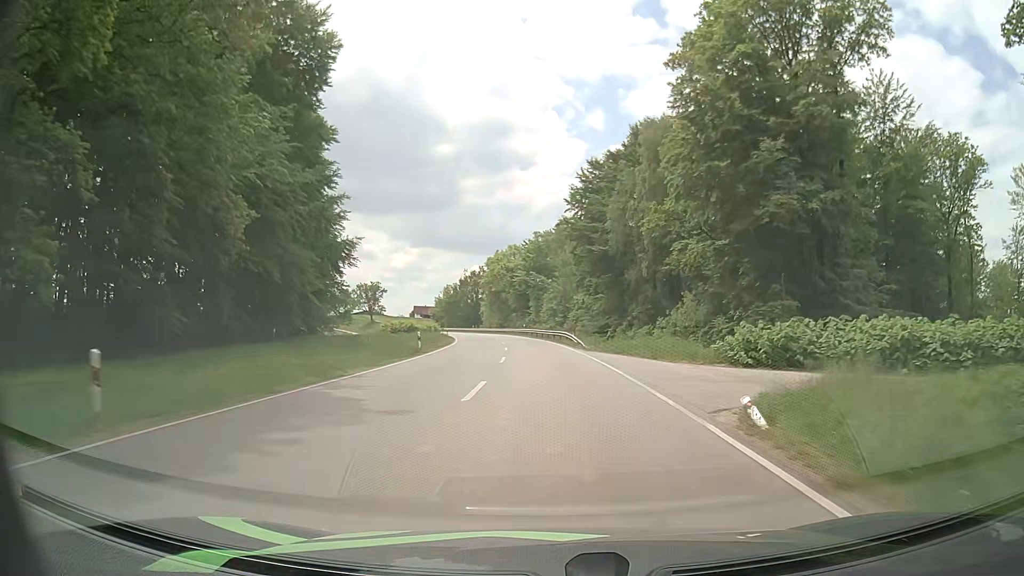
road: secondary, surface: asphalt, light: Day
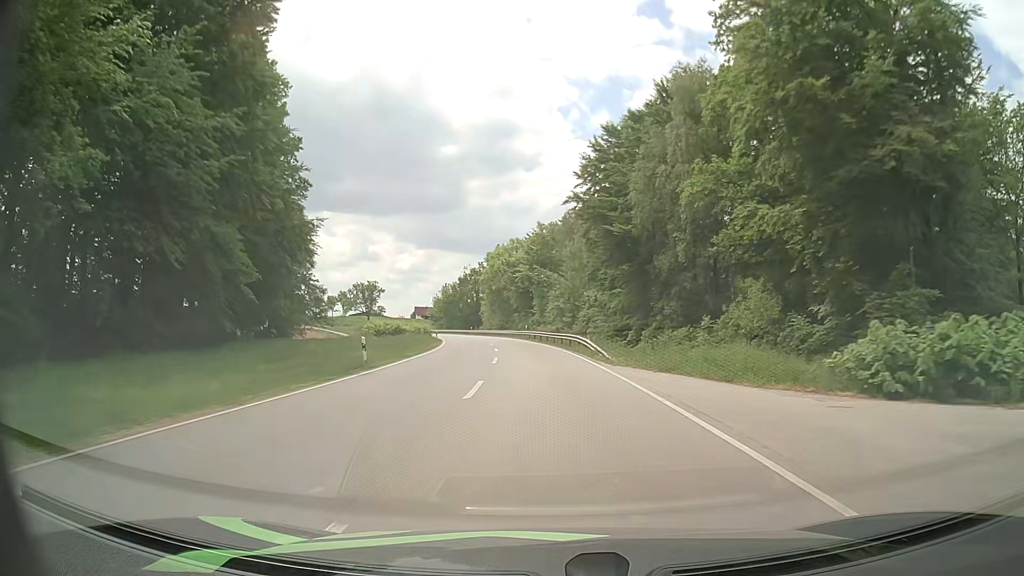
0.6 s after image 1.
(-0.1, +11.4) m; -1°
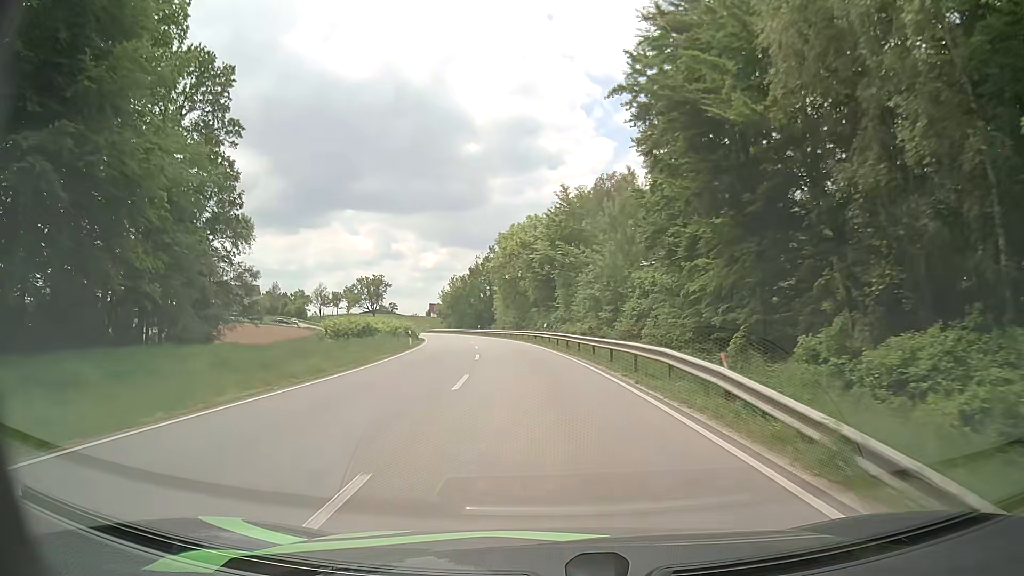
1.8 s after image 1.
(-0.2, +22.6) m; -1°
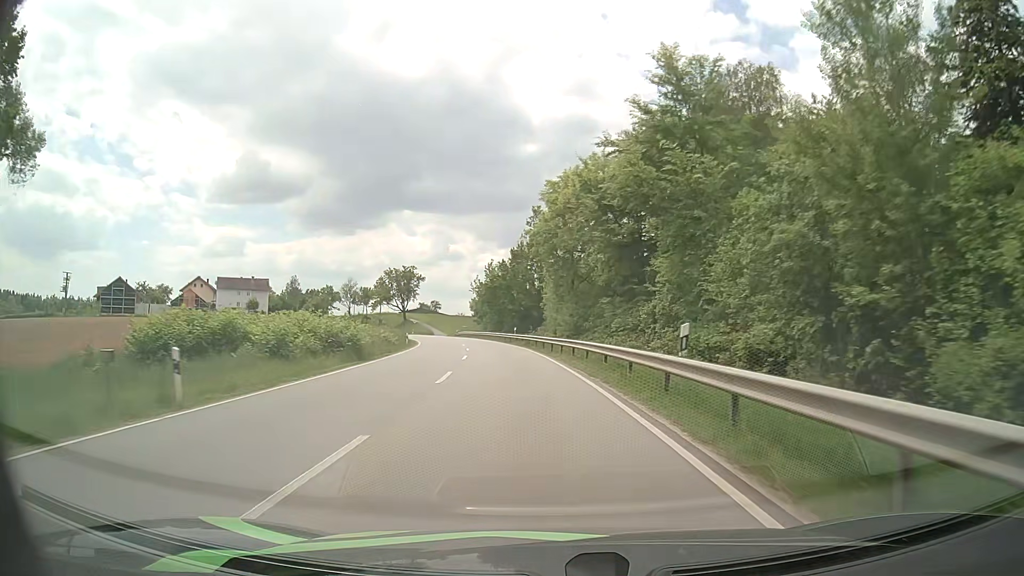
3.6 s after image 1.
(-1.6, +33.8) m; -5°
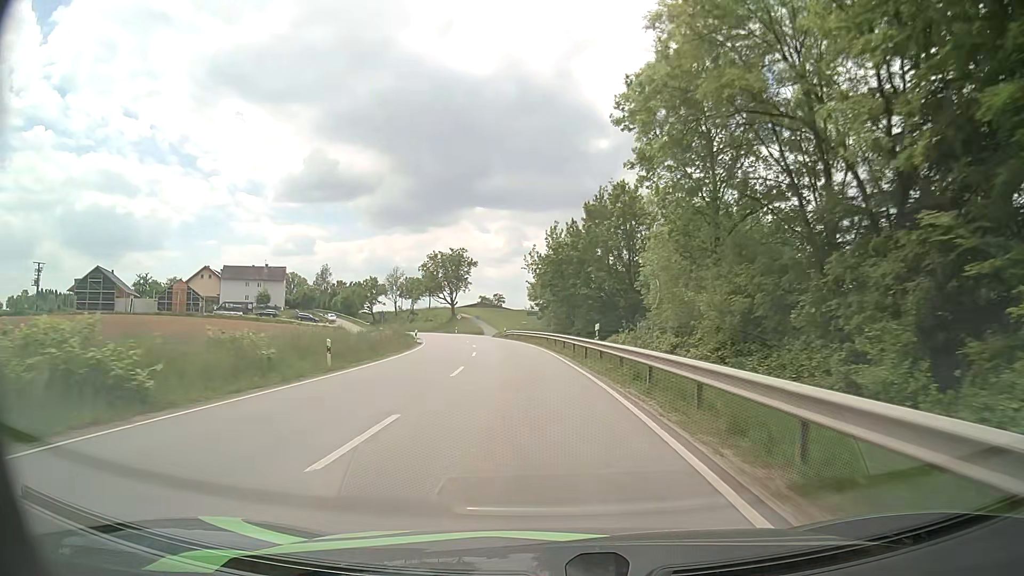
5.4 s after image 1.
(-1.8, +34.3) m; -6°
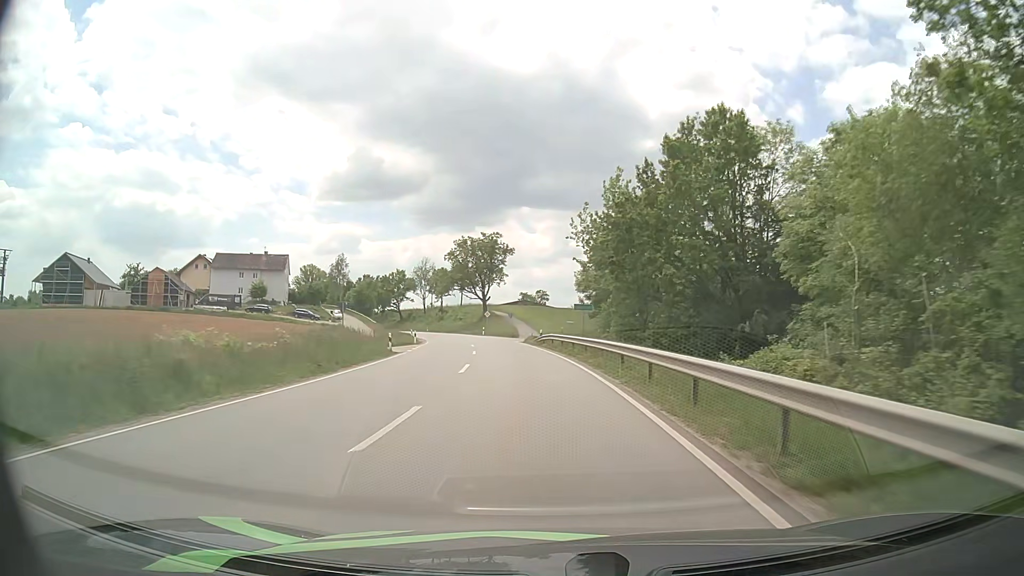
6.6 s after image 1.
(-0.9, +23.2) m; -4°
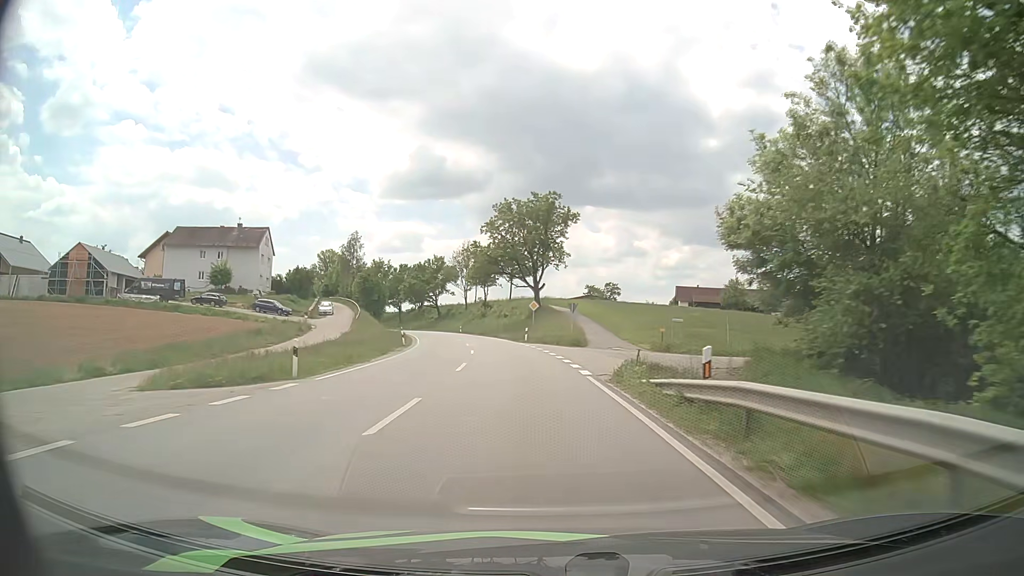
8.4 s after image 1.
(-1.8, +35.1) m; -5°
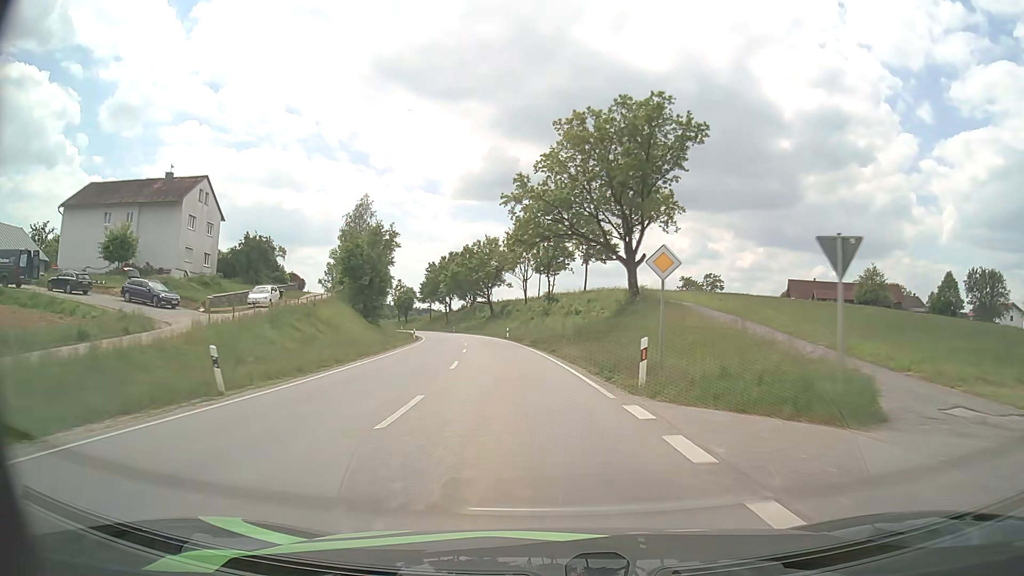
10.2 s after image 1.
(-1.9, +35.5) m; -6°
(0, +10) (-1, +20) (-1, +30) (-3, +40) (-4, +50) (-5, +60) (-7, +70) (-9, +79) (-12, +89) (-14, +99) m
